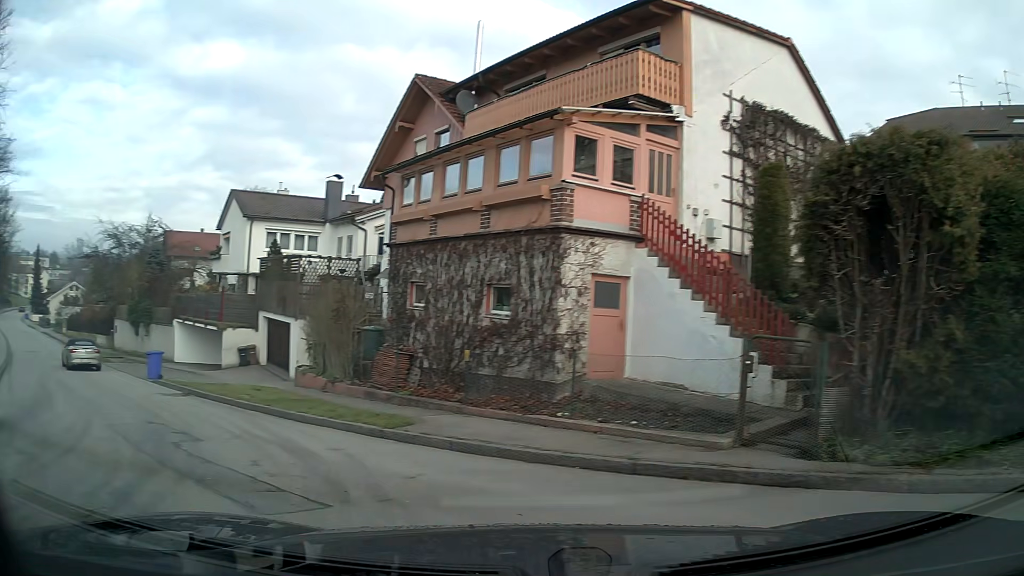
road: residential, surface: asphalt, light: Day
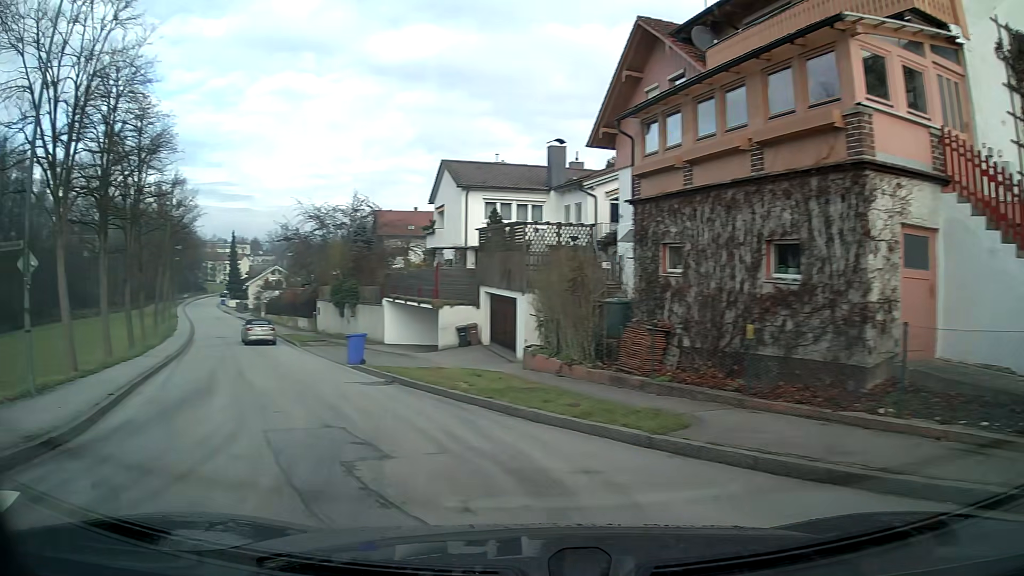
(-0.5, +3.1) m; -15°
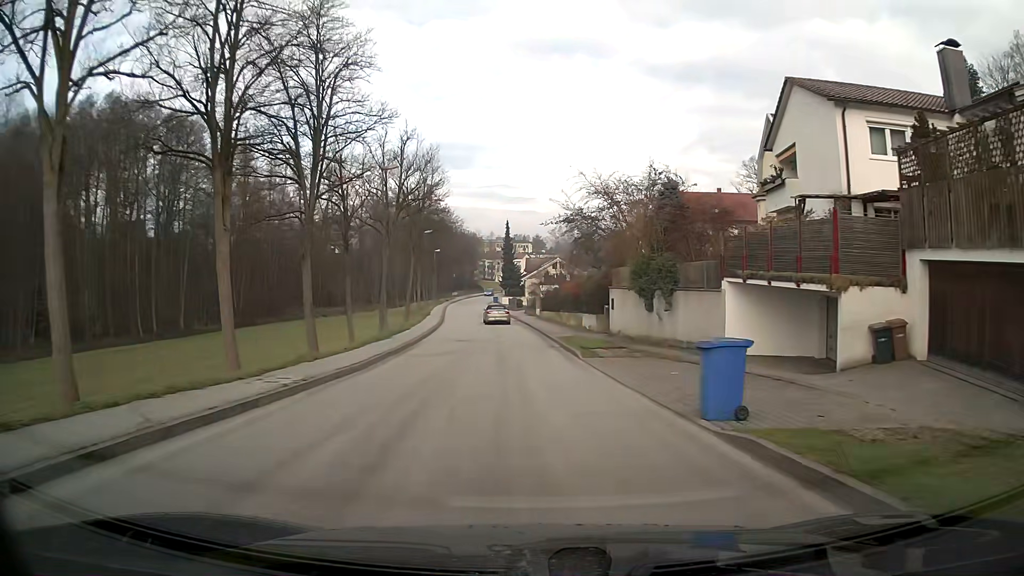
(-3.7, +14.0) m; -22°
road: unclassified
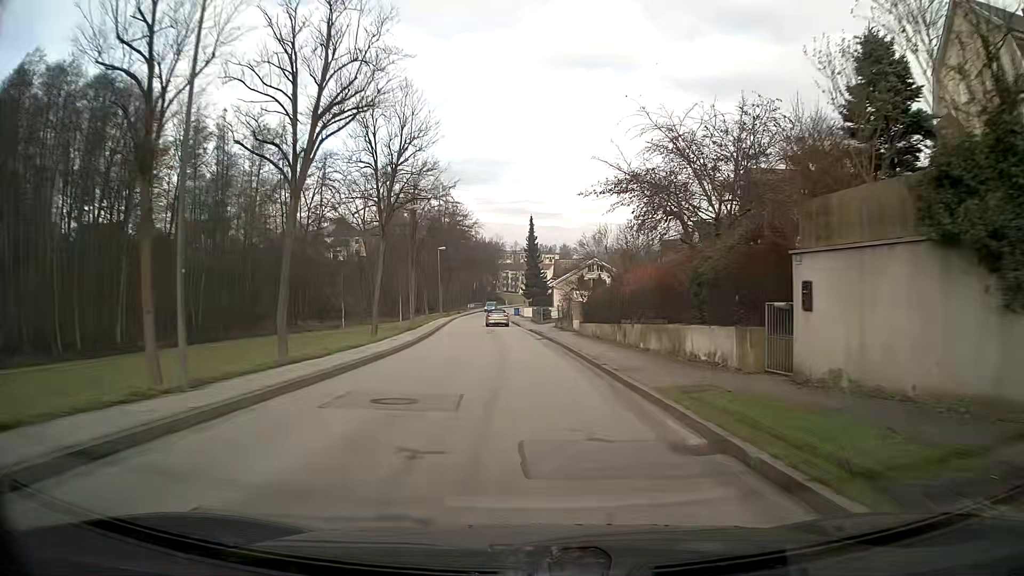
(-0.3, +21.0) m; -2°
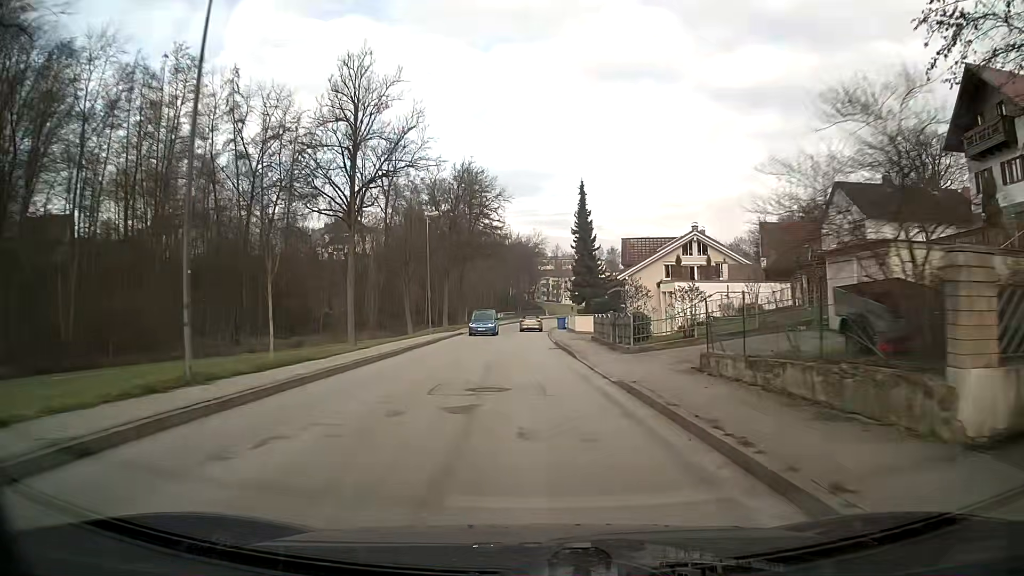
(-1.0, +32.3) m; -3°
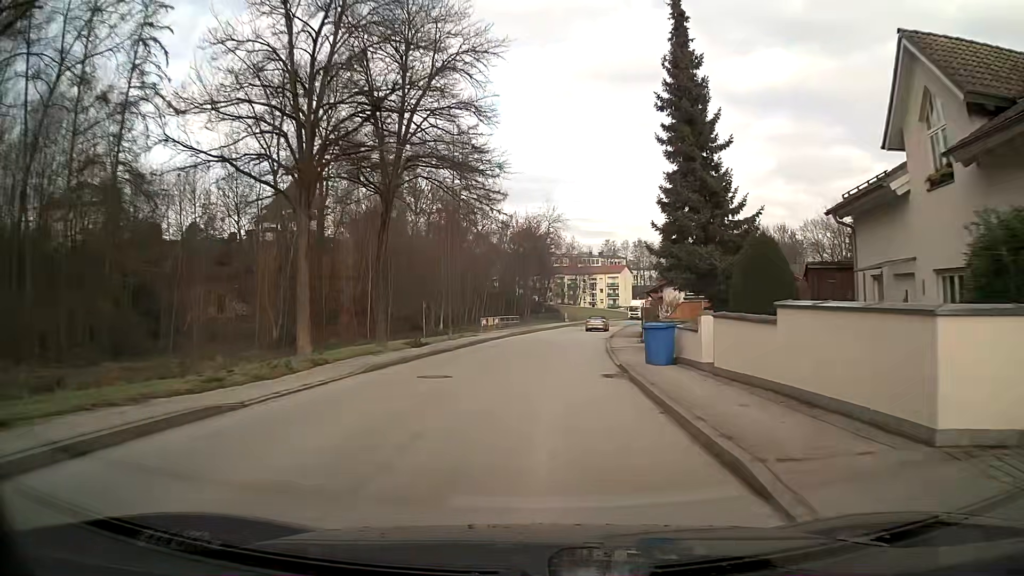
(-0.6, +40.7) m; 0°
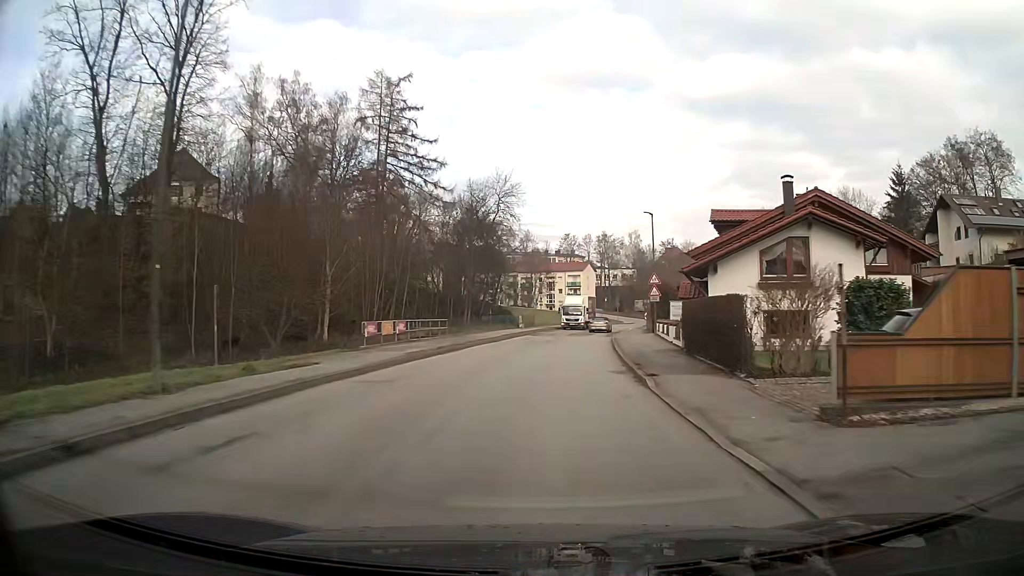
(+0.9, +25.1) m; +4°
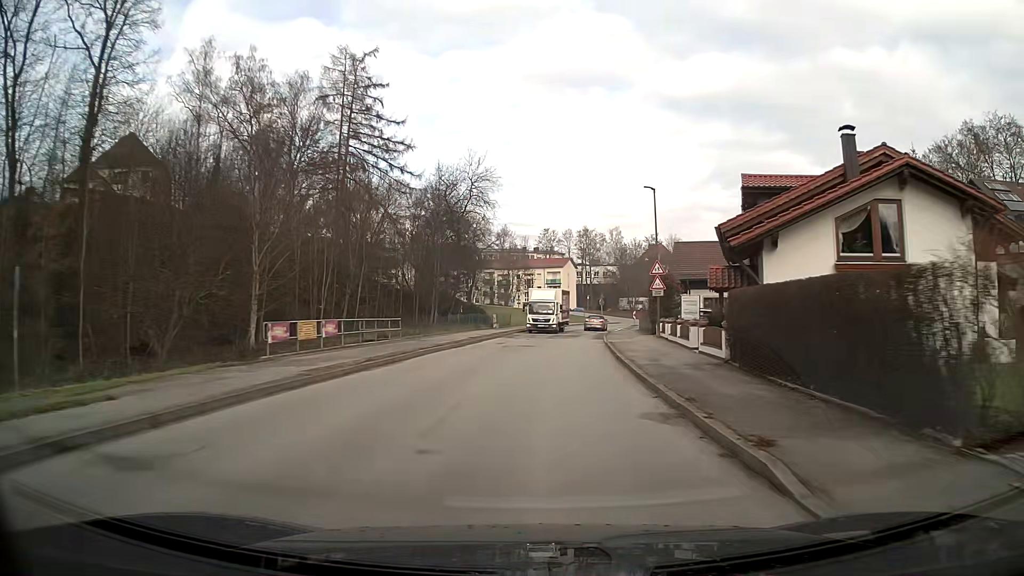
(+0.1, +8.5) m; +2°
